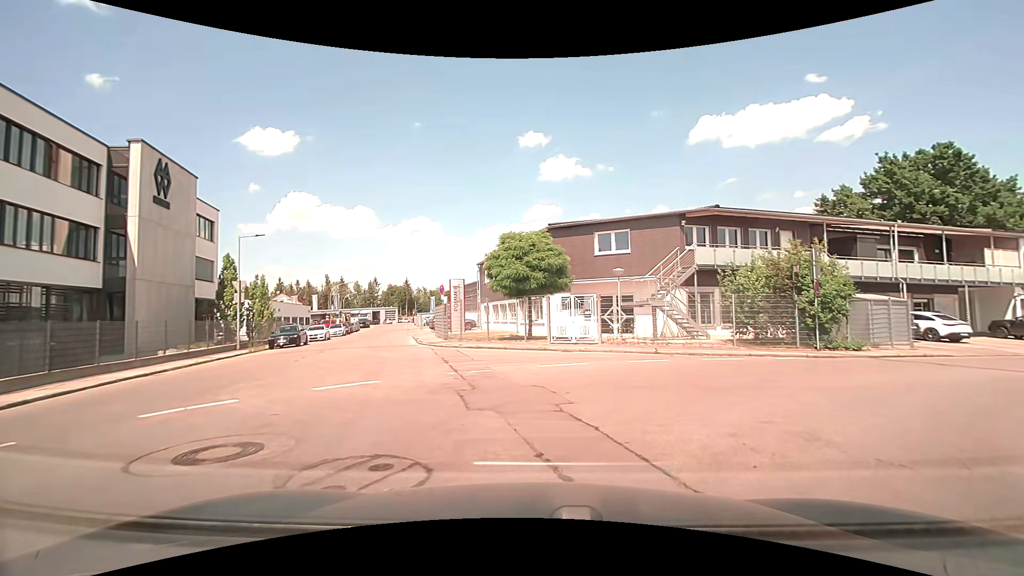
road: unclassified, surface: asphalt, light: Day
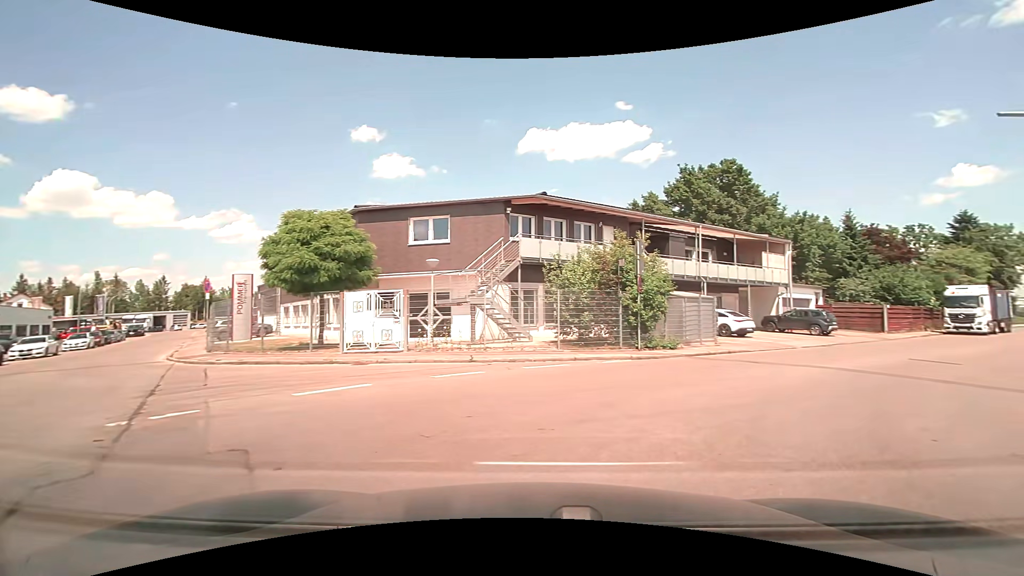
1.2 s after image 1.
(+0.6, +4.0) m; +20°
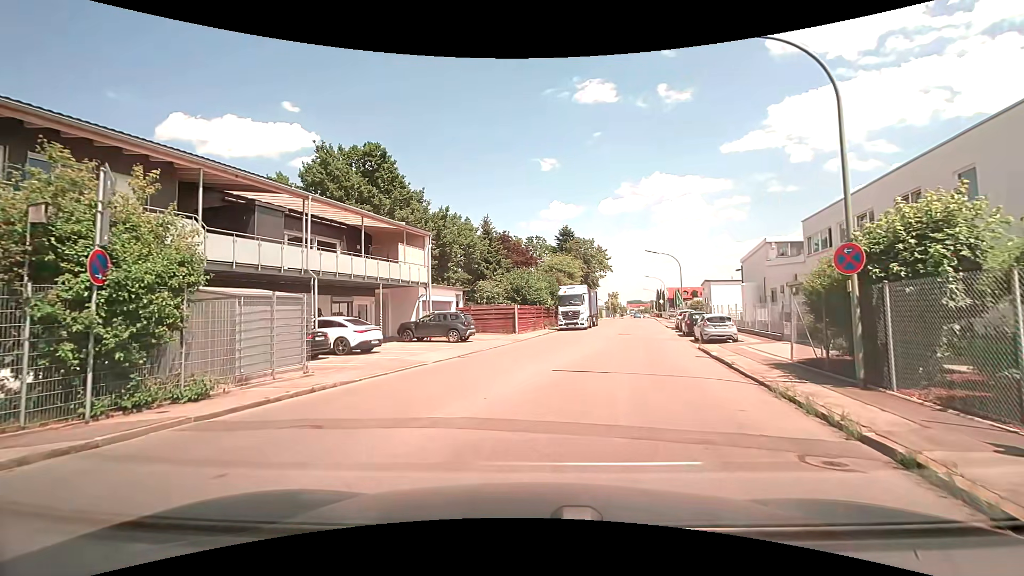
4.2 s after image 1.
(+3.8, +8.7) m; +37°
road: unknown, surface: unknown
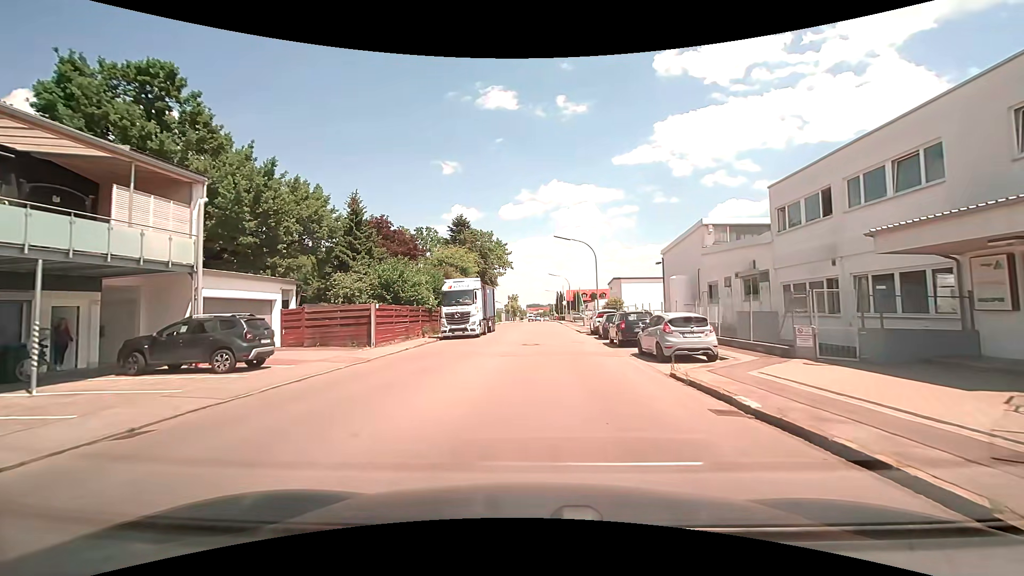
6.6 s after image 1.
(+1.2, +11.5) m; +11°
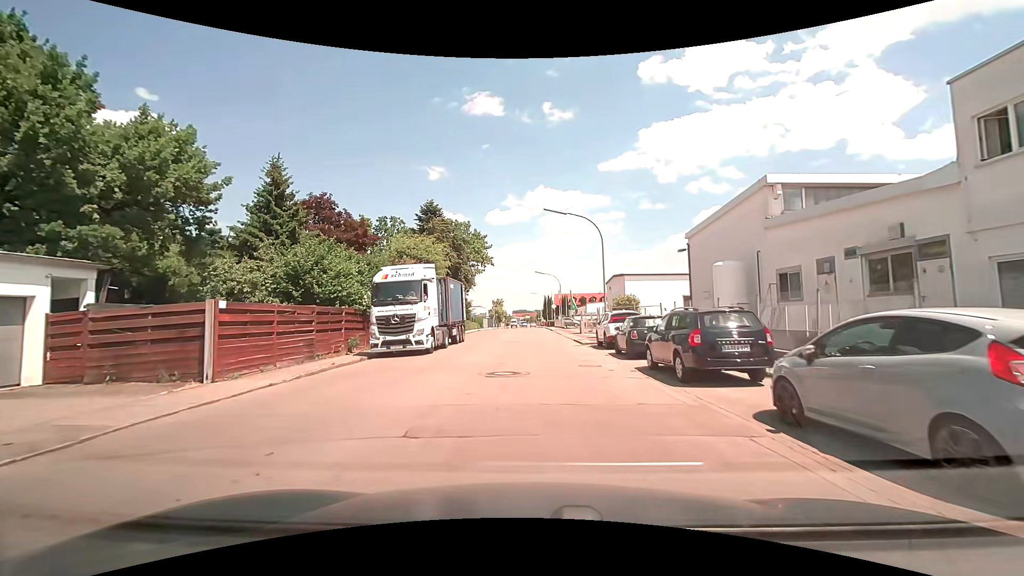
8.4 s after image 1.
(+0.1, +11.3) m; +1°
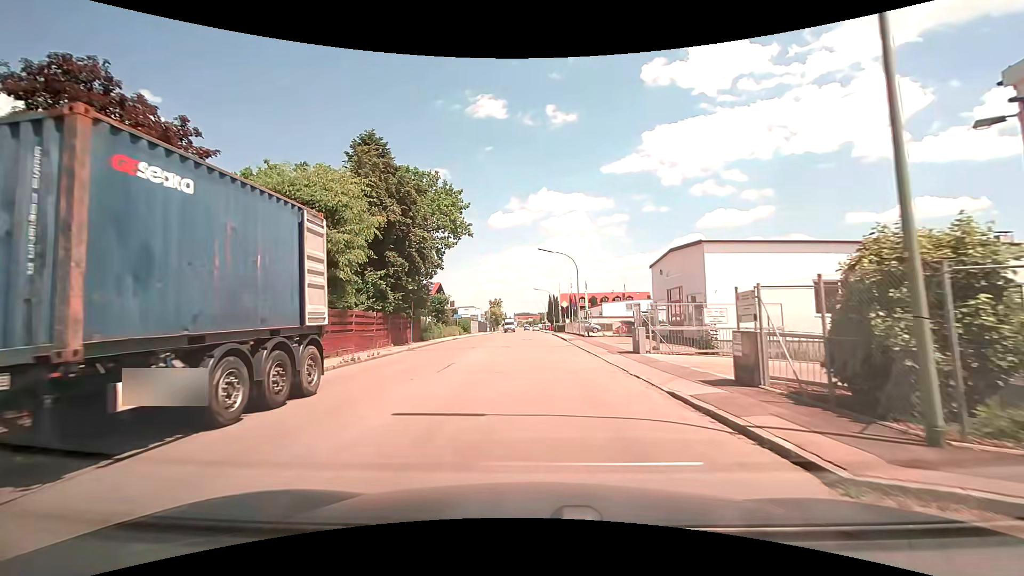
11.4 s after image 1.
(+0.1, +22.3) m; 0°
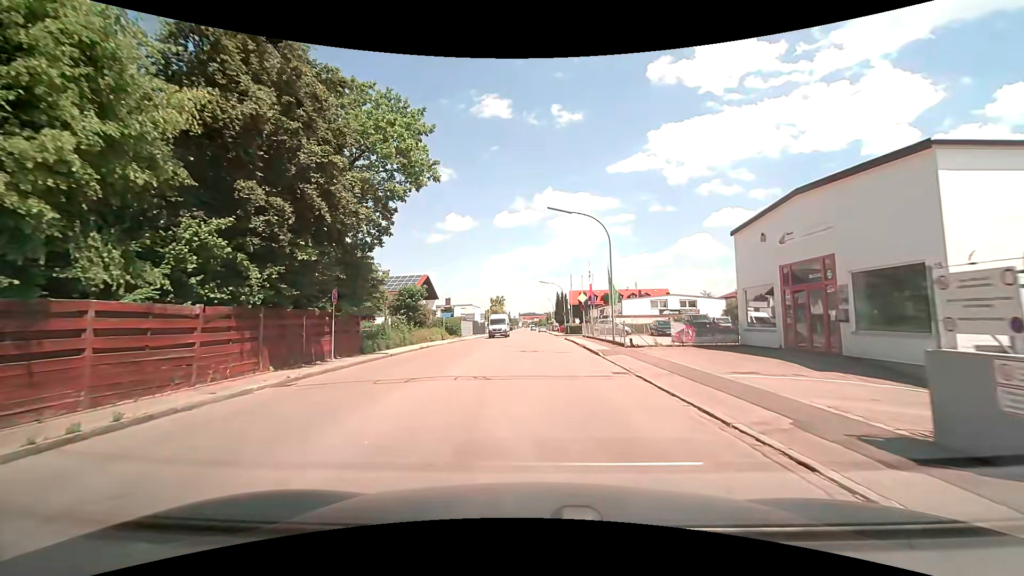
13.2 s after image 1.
(0.0, +14.9) m; 0°
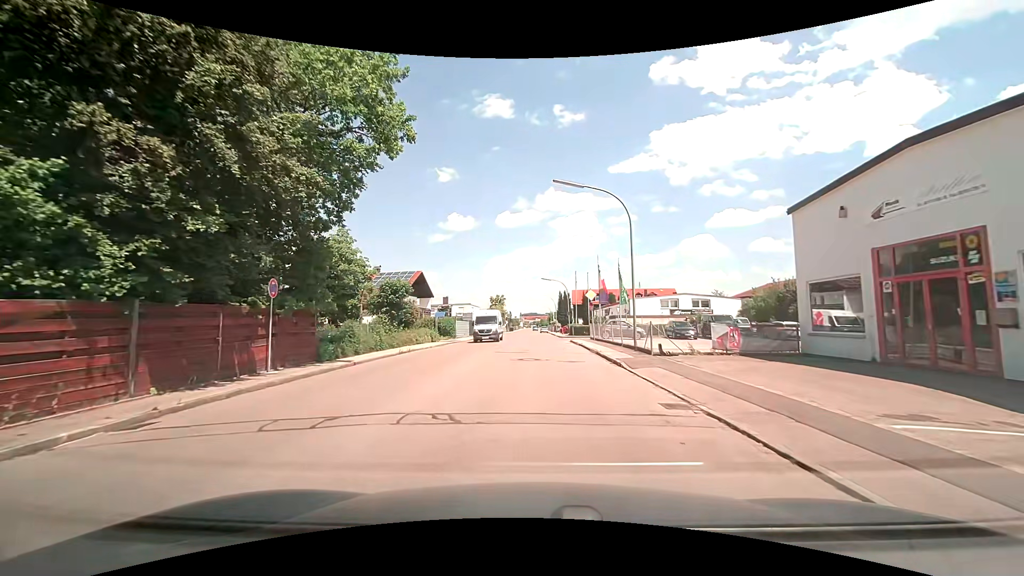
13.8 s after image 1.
(0.0, +5.1) m; -1°
(0, +10) (0, +20) (0, +30) (0, +40) (0, +50) (0, +60) (0, +70) (0, +80) (0, +90) (-1, +100) m
